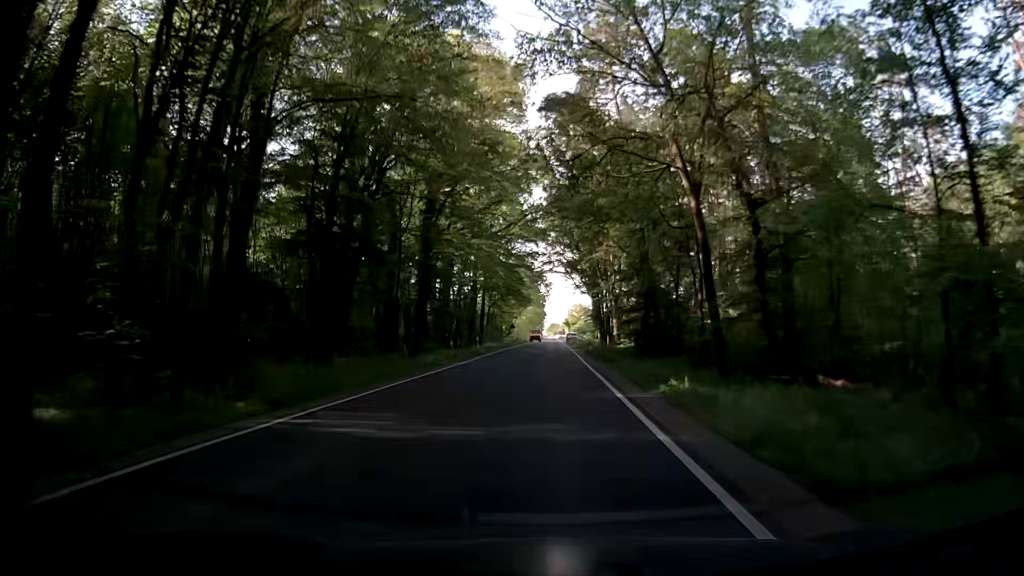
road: secondary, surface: asphalt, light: Day
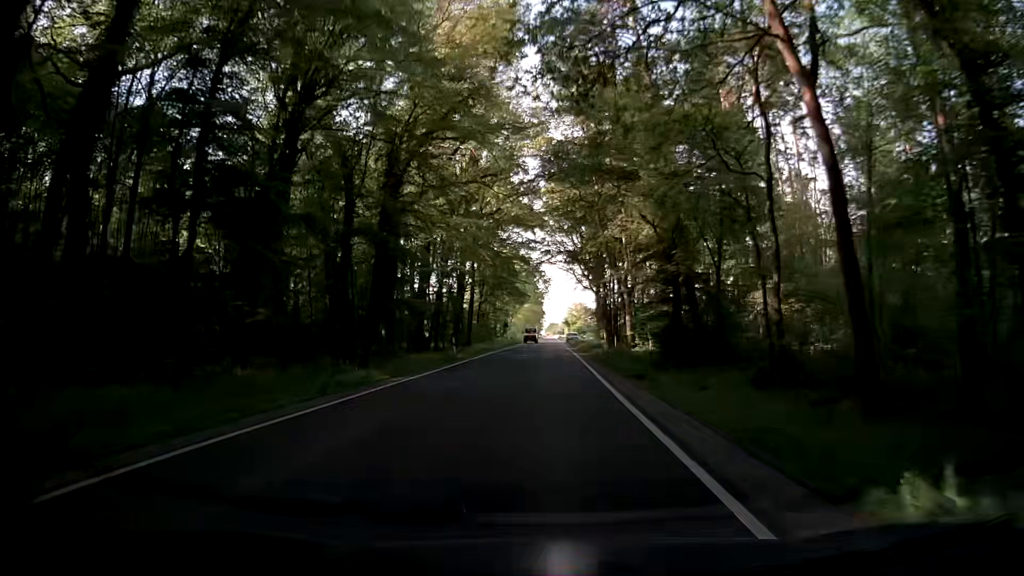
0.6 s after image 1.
(0.0, +10.8) m; 0°
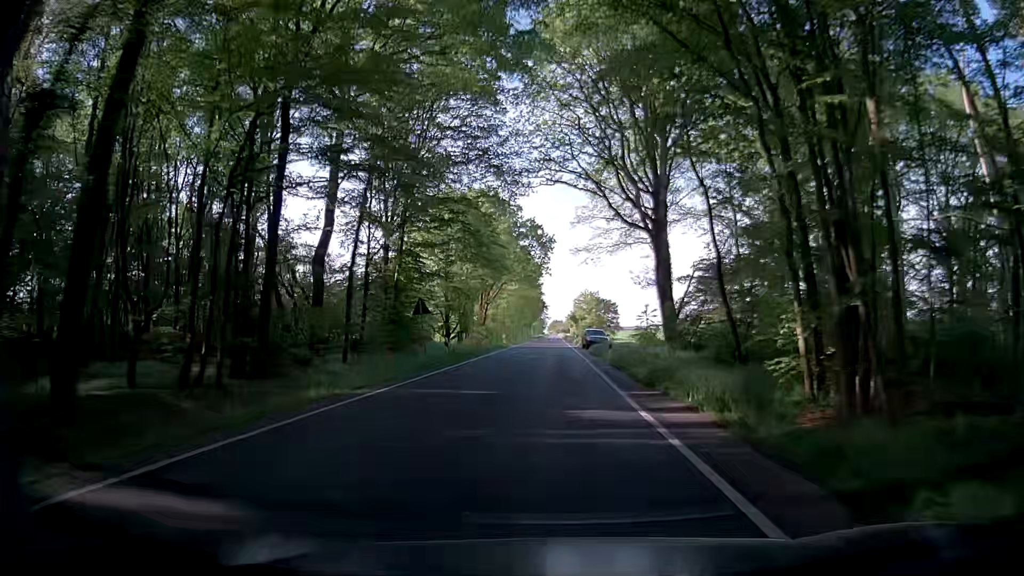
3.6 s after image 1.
(-0.3, +53.9) m; 0°
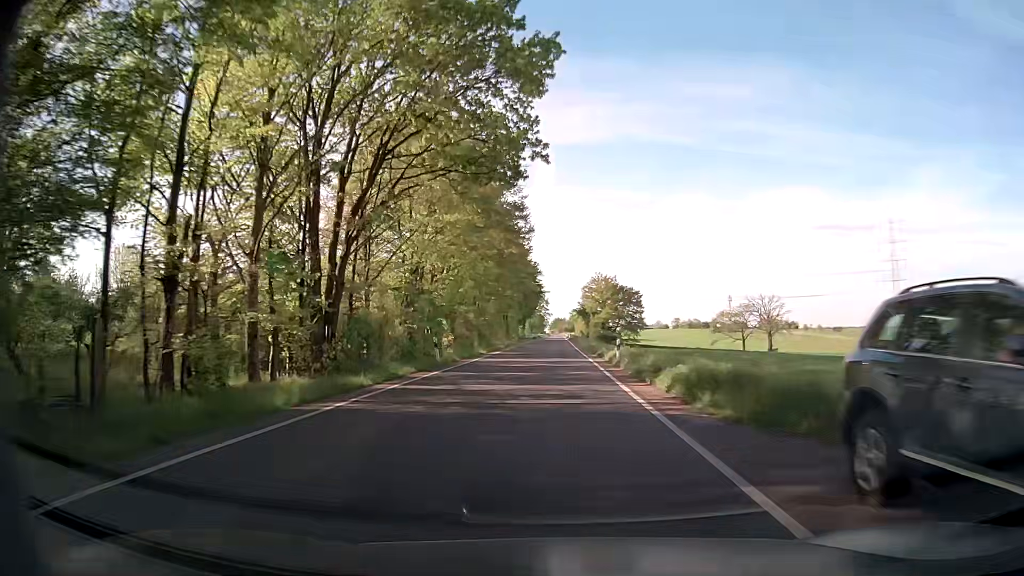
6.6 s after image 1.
(-0.1, +53.9) m; 0°
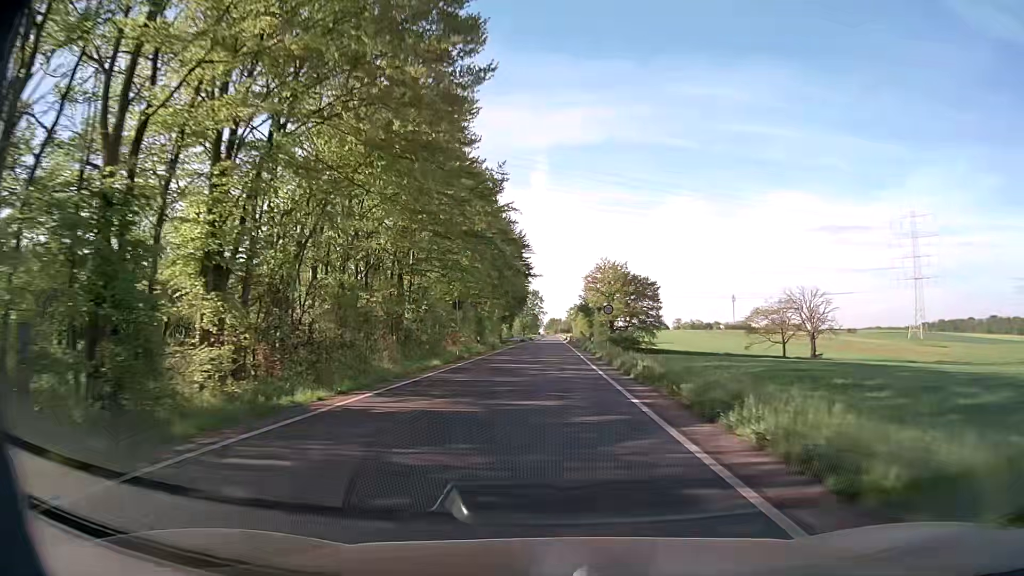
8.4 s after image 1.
(-0.2, +32.3) m; 0°
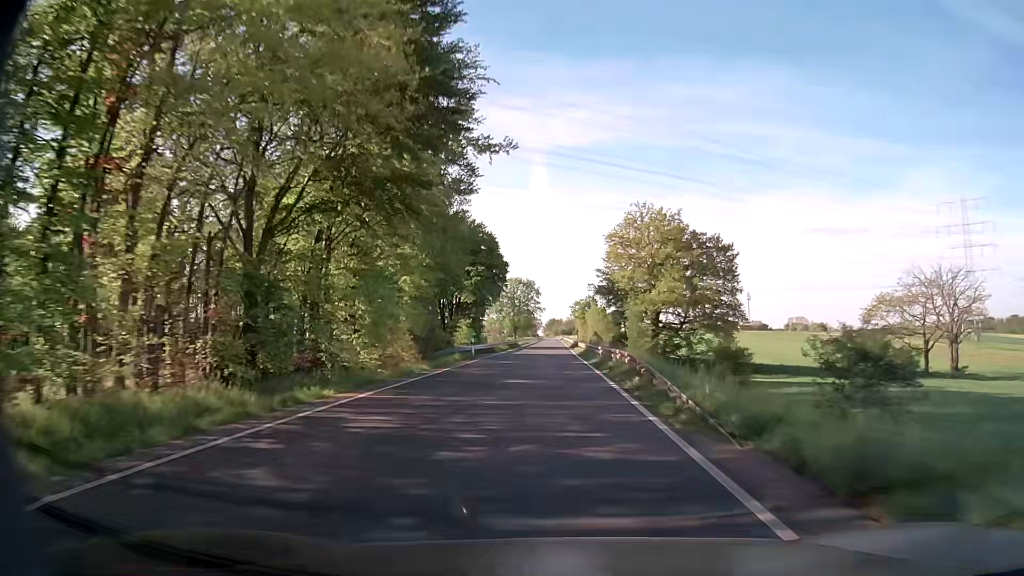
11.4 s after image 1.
(+0.3, +53.7) m; 0°
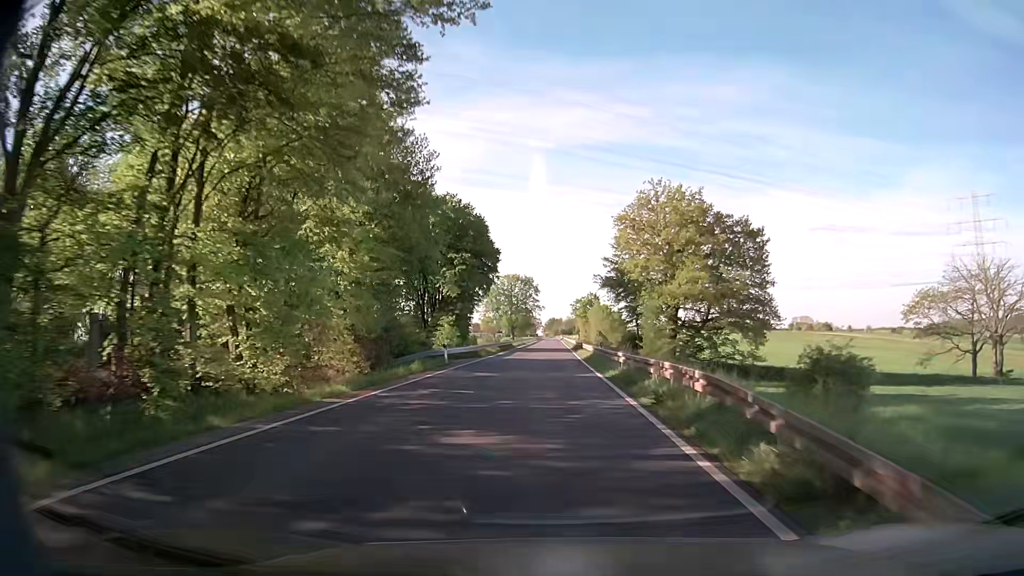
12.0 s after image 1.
(0.0, +10.7) m; 0°
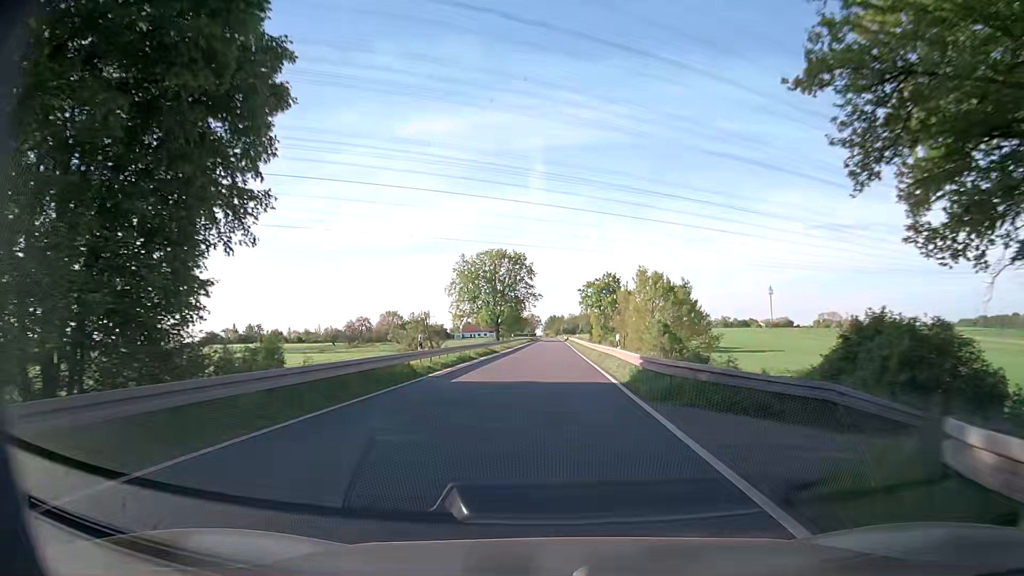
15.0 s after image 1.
(-0.1, +53.8) m; 0°
(0, +10) (0, +20) (0, +30) (0, +40) (0, +50) (0, +60) (0, +70) (0, +80) (0, +90) (0, +100) m
